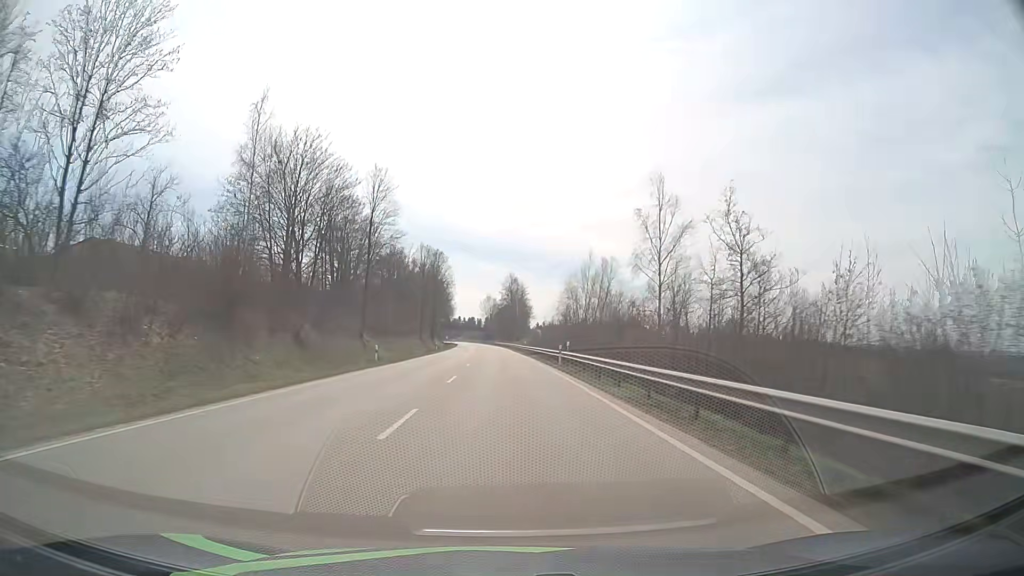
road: primary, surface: asphalt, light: Day
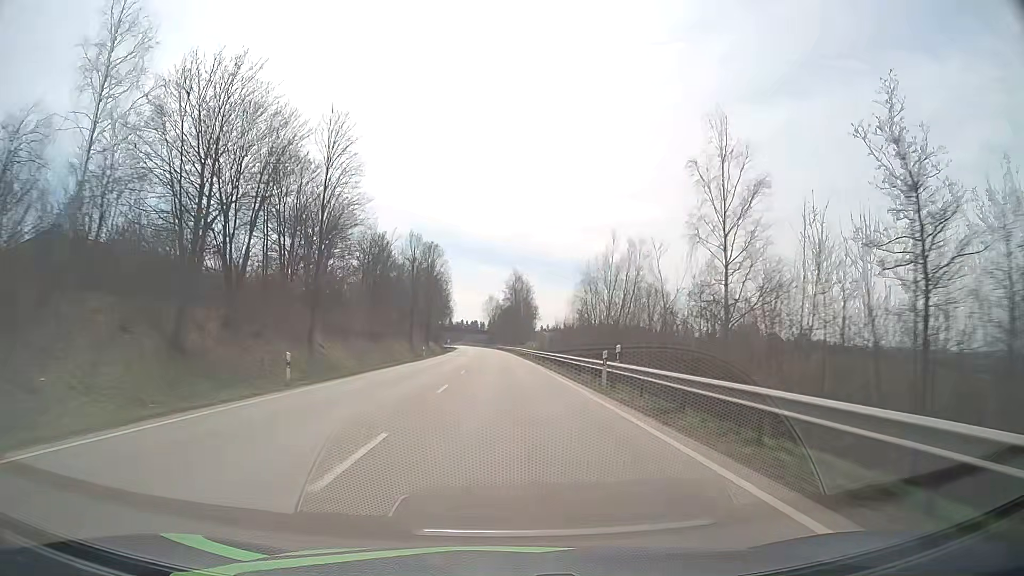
(0.0, +15.2) m; 0°
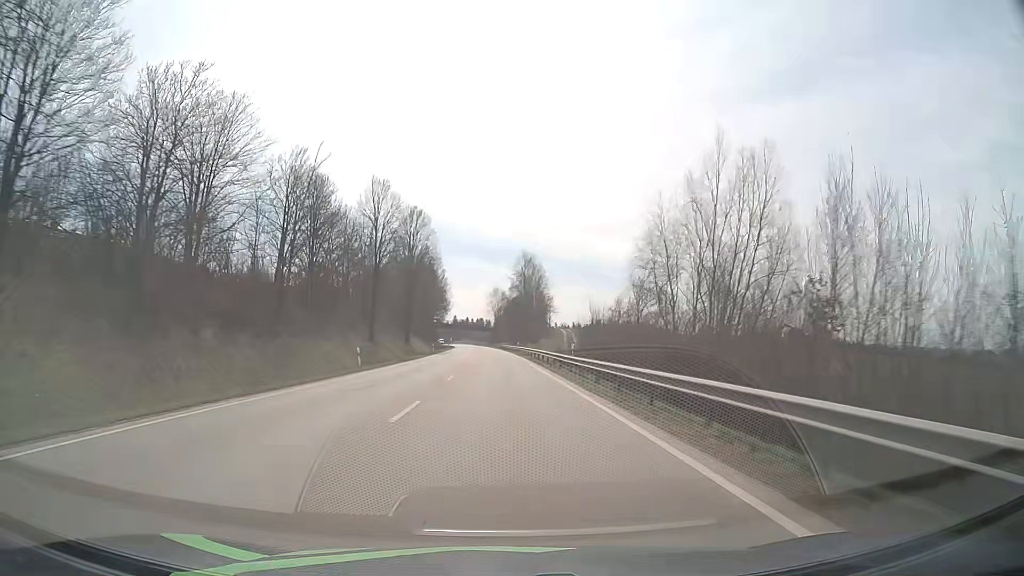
(-0.1, +30.4) m; 0°
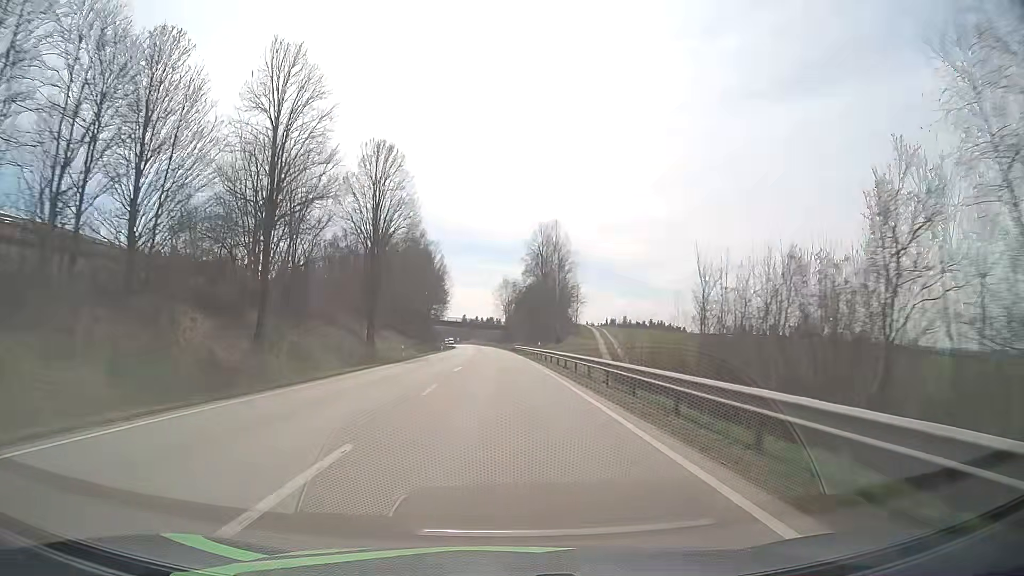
(-0.2, +30.5) m; -1°
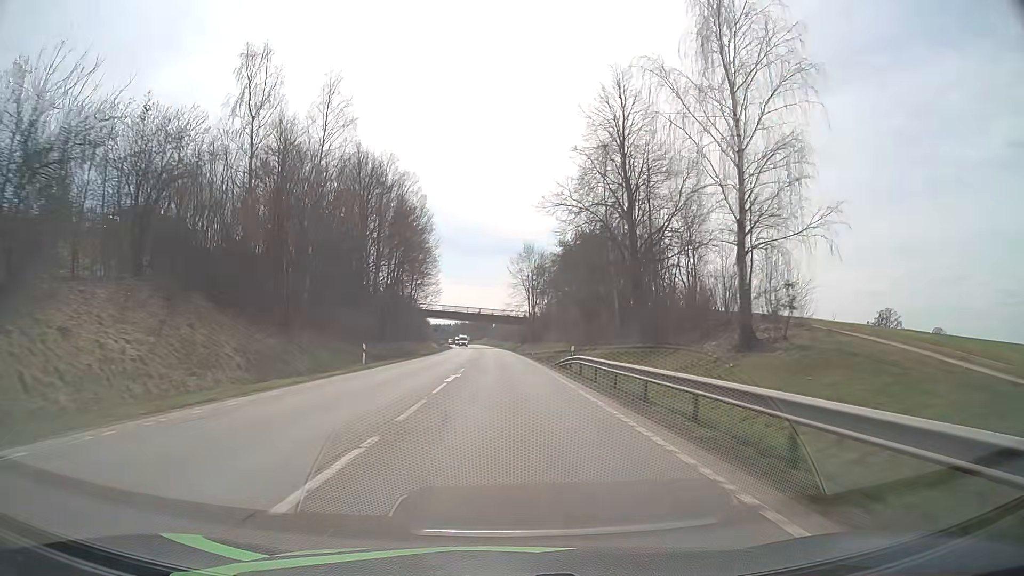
(-1.0, +61.1) m; -1°
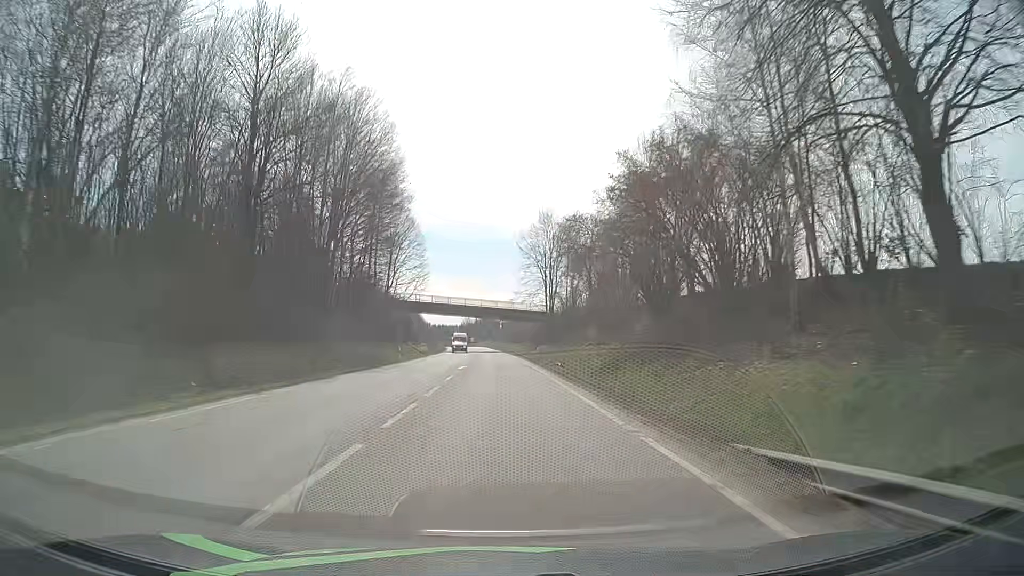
(-0.2, +30.6) m; -1°
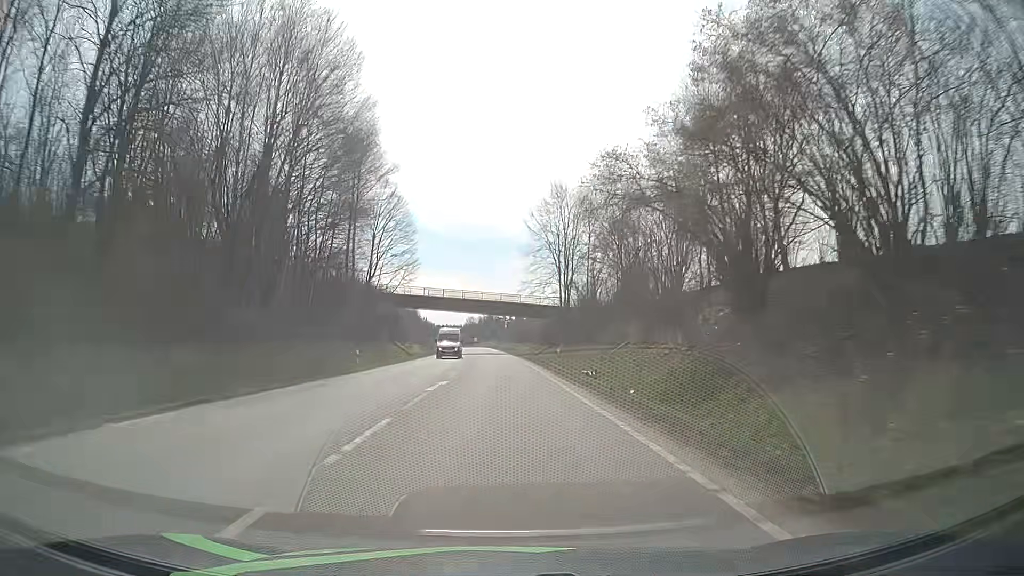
(0.0, +15.3) m; 0°
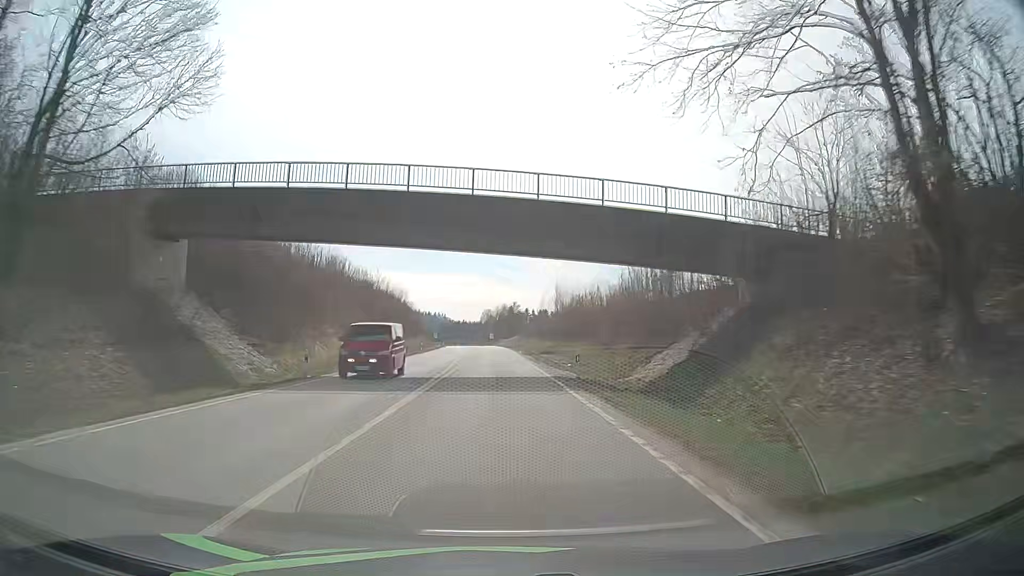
(-1.1, +60.0) m; -2°
(0, +10) (0, +20) (0, +30) (-1, +40) (-1, +50) (-1, +60) (-1, +70) (-2, +80) (-2, +90) (-2, +100) m
